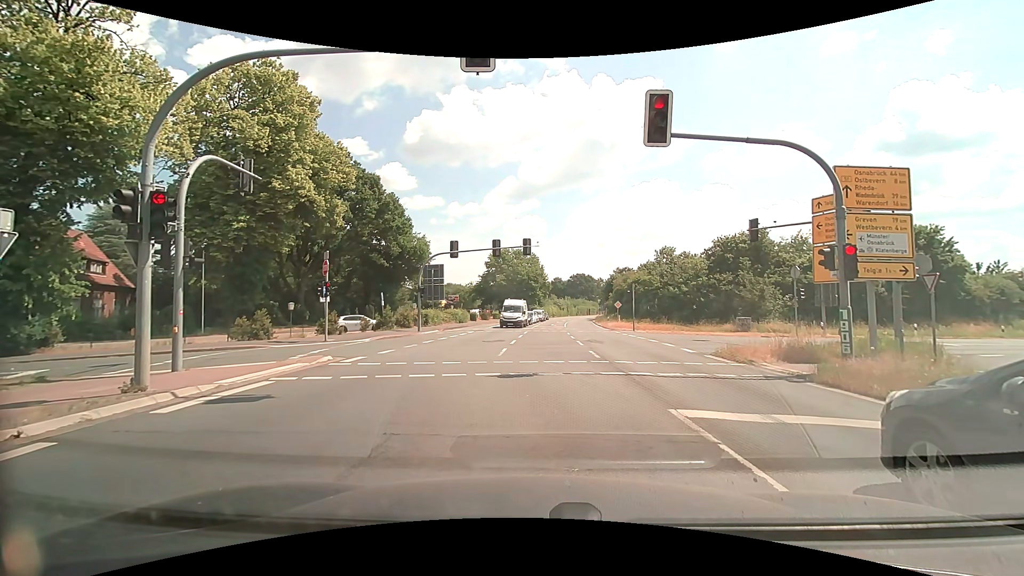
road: primary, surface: asphalt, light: Day
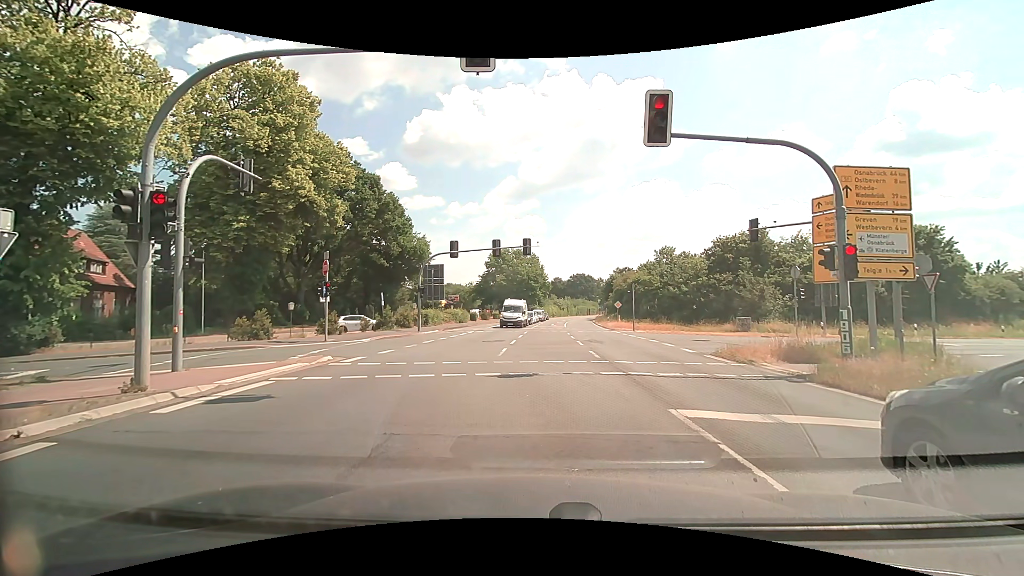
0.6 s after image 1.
(0.0, 0.0) m; 0°
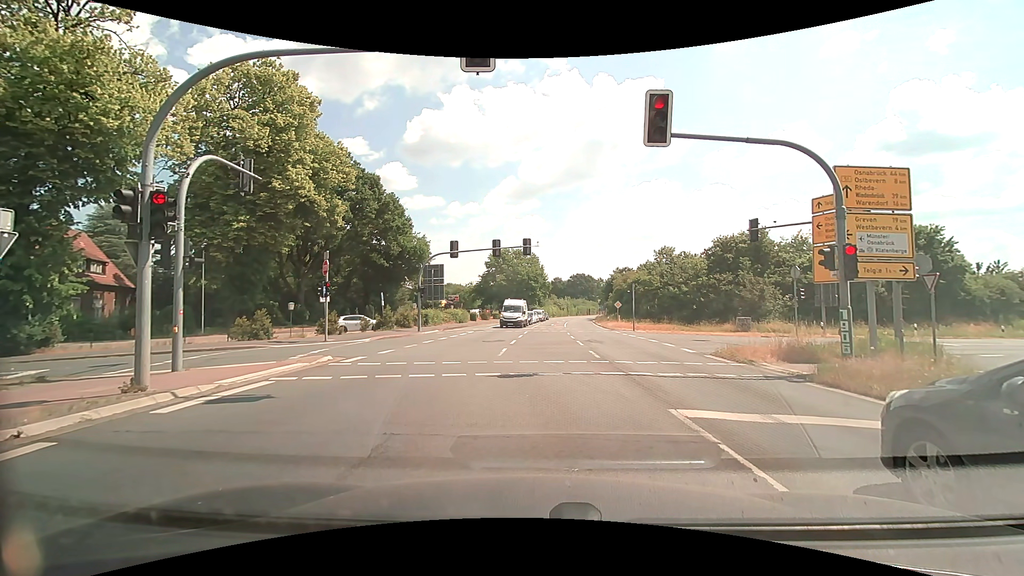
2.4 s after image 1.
(0.0, 0.0) m; 0°
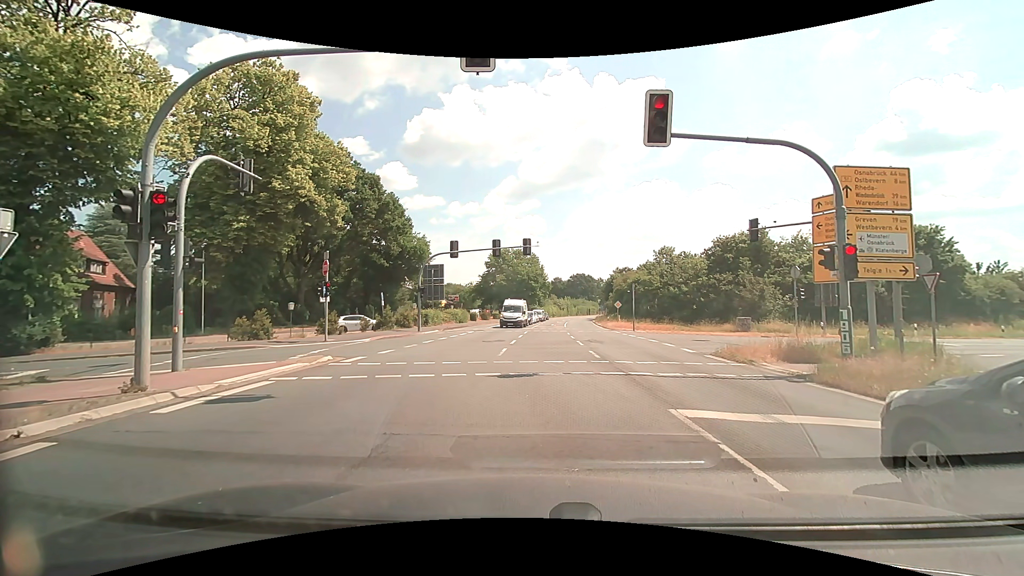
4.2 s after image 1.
(0.0, 0.0) m; 0°
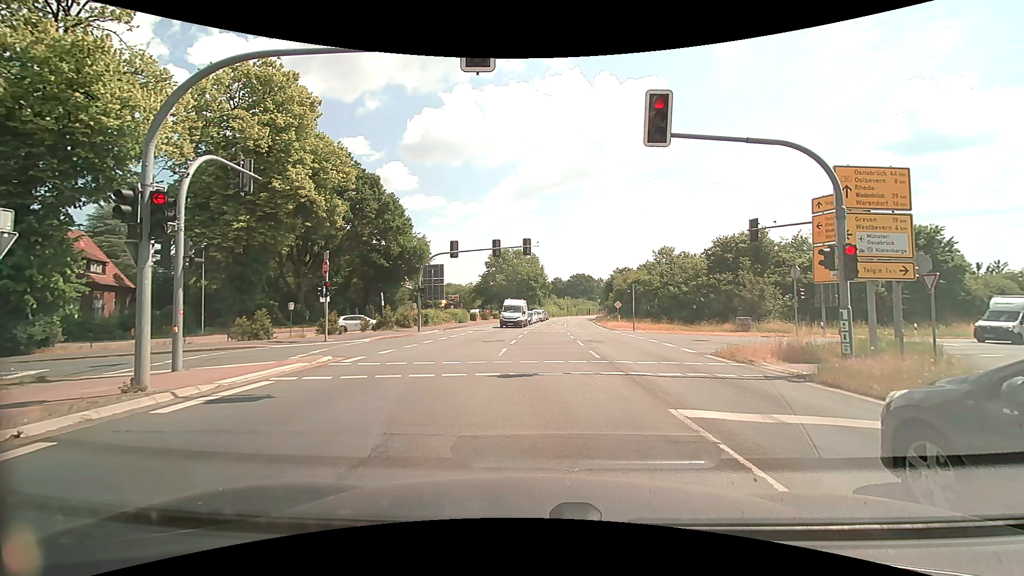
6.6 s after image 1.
(0.0, 0.0) m; 0°
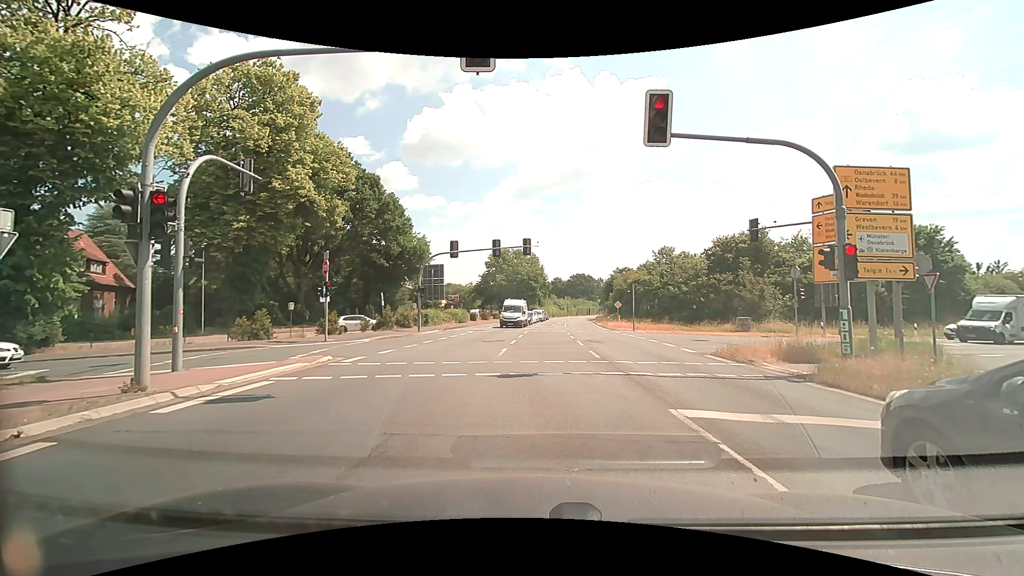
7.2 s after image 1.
(0.0, 0.0) m; 0°
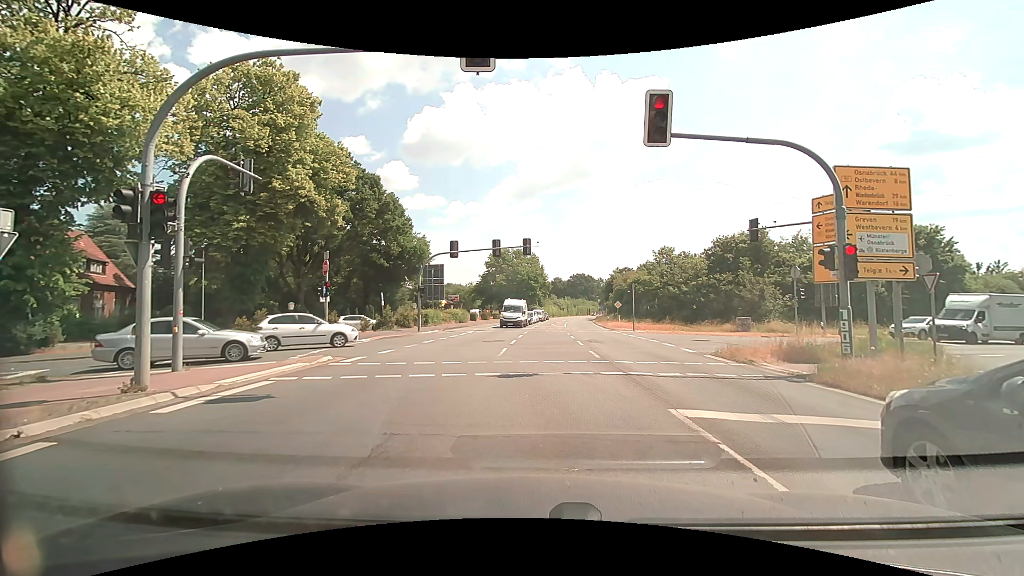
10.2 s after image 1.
(0.0, 0.0) m; 0°
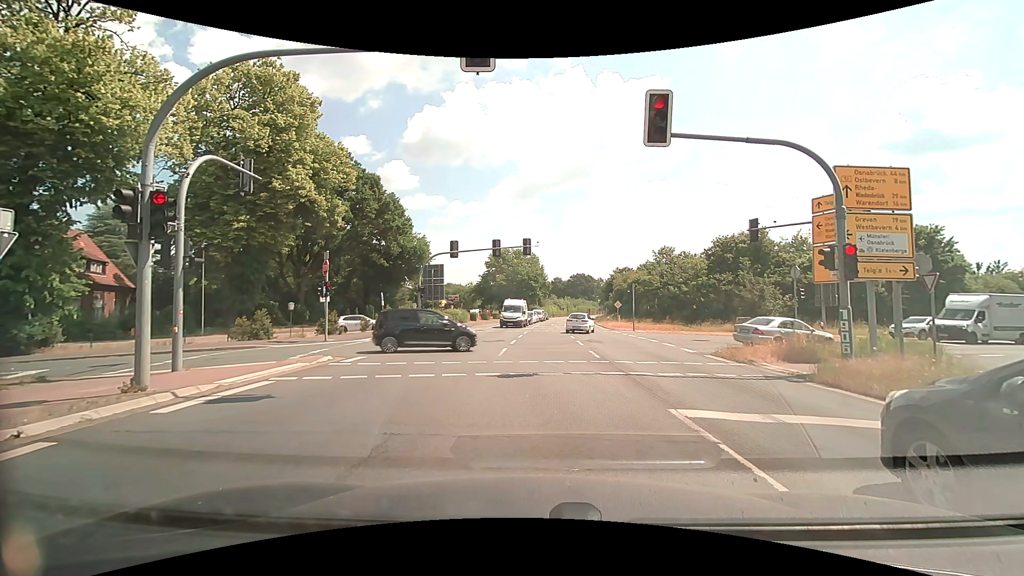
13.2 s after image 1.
(0.0, 0.0) m; 0°
(0, +10) (-4, +19) (-13, +23) (-22, +21) (-32, +18) (-42, +15) (-51, +12) (-60, +9) (-70, +6) (-79, +2) m
